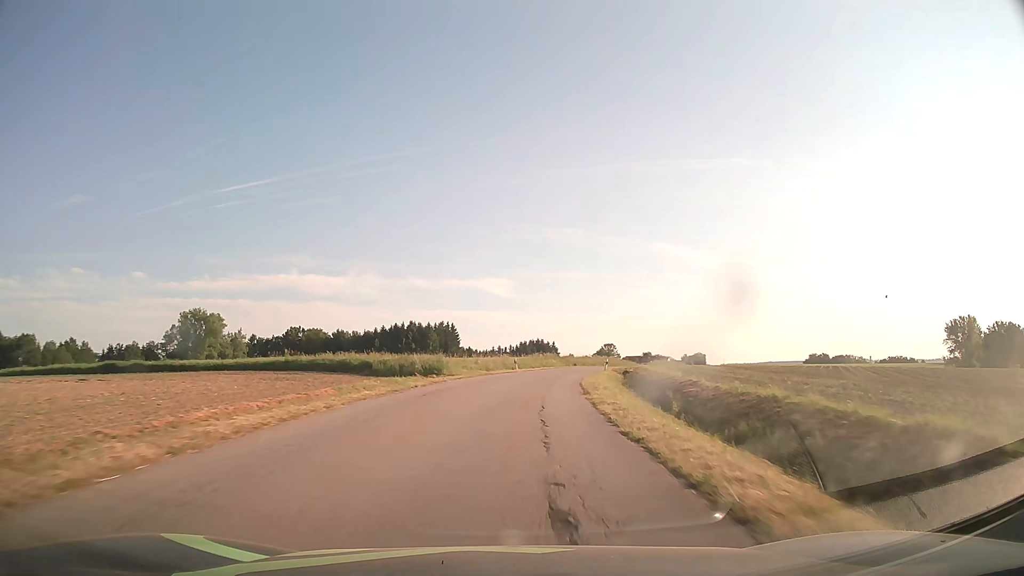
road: tertiary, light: Day
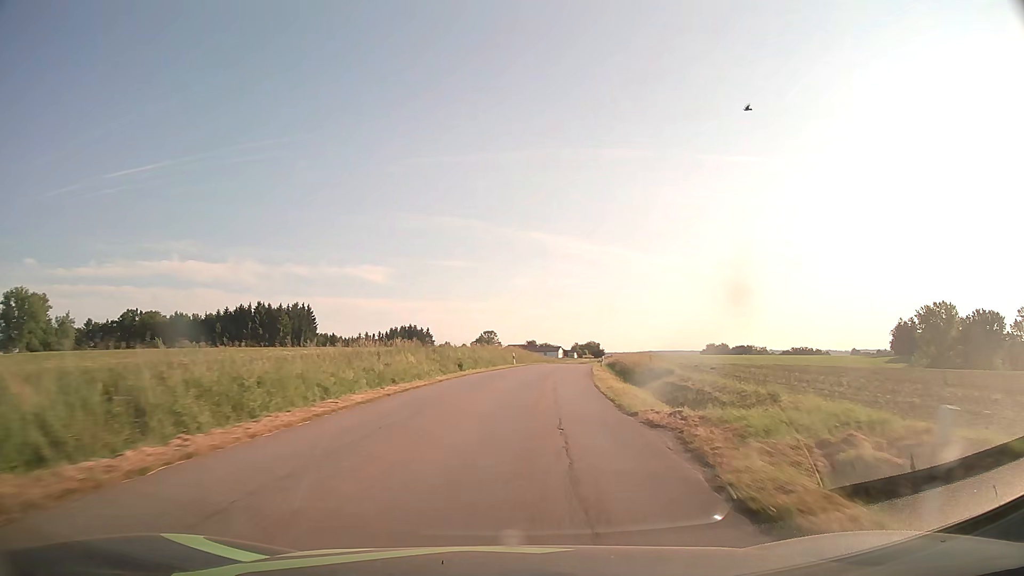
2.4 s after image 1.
(+4.0, +45.8) m; +10°
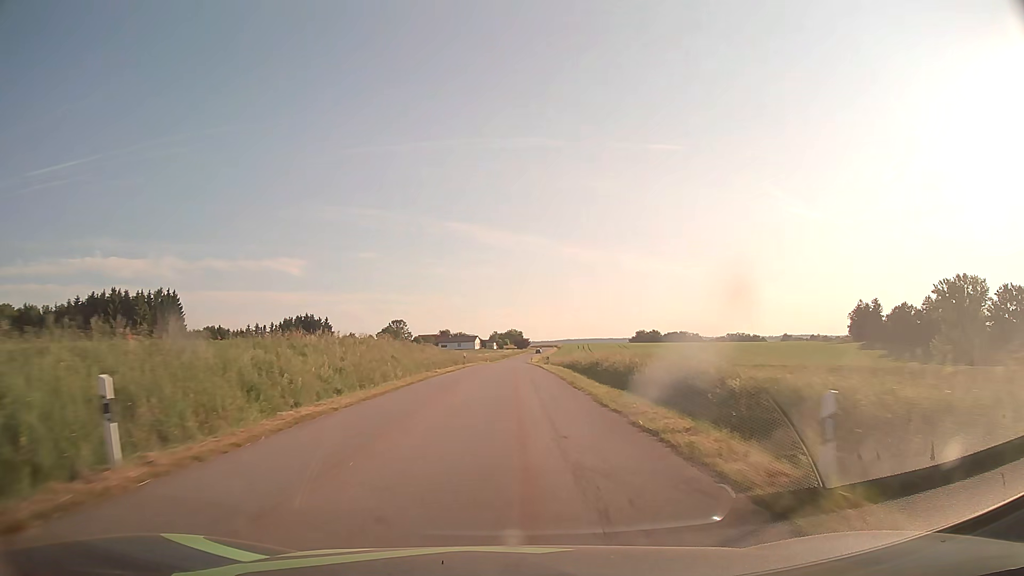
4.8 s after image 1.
(+3.8, +46.2) m; +7°
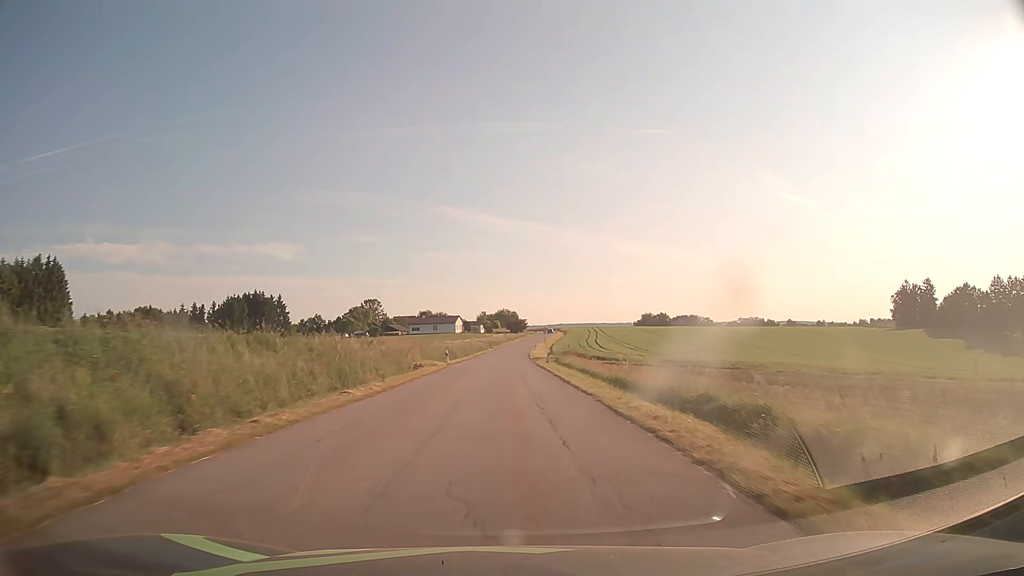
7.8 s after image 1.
(+0.1, +59.3) m; 0°
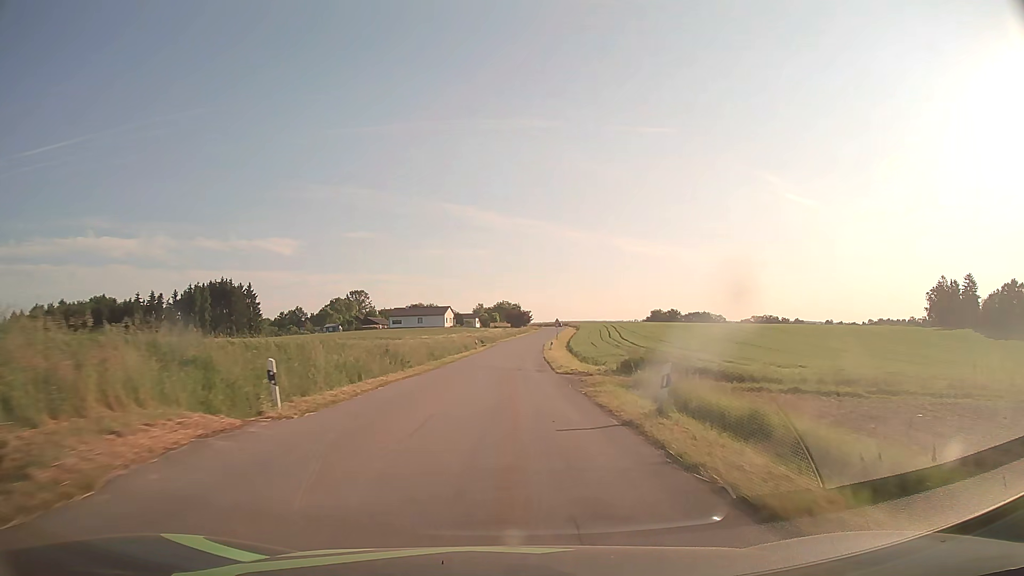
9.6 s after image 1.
(0.0, +34.1) m; 0°
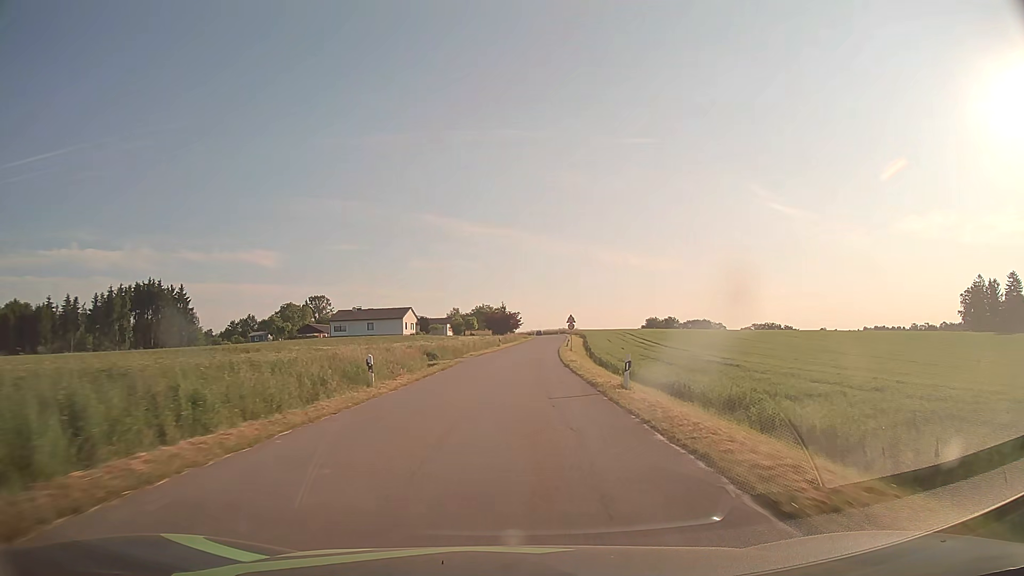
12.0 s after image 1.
(+0.3, +42.6) m; +1°
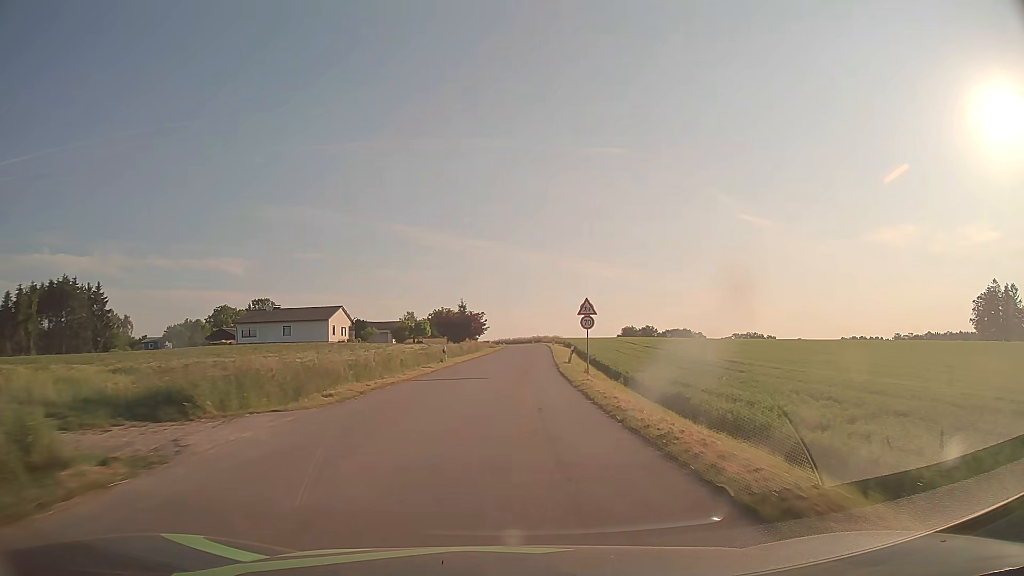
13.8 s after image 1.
(+0.9, +31.1) m; +3°
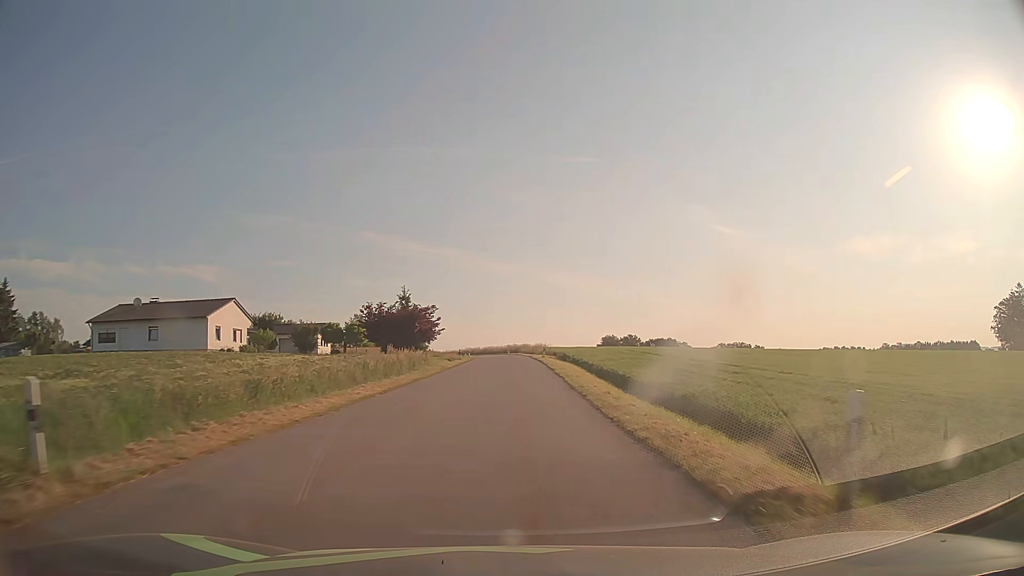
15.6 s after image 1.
(+0.6, +31.4) m; +2°
(0, +10) (0, +20) (0, +30) (+1, +40) (+1, +50) (+1, +60) (+1, +70) (0, +80) (0, +90) (-1, +100) m
